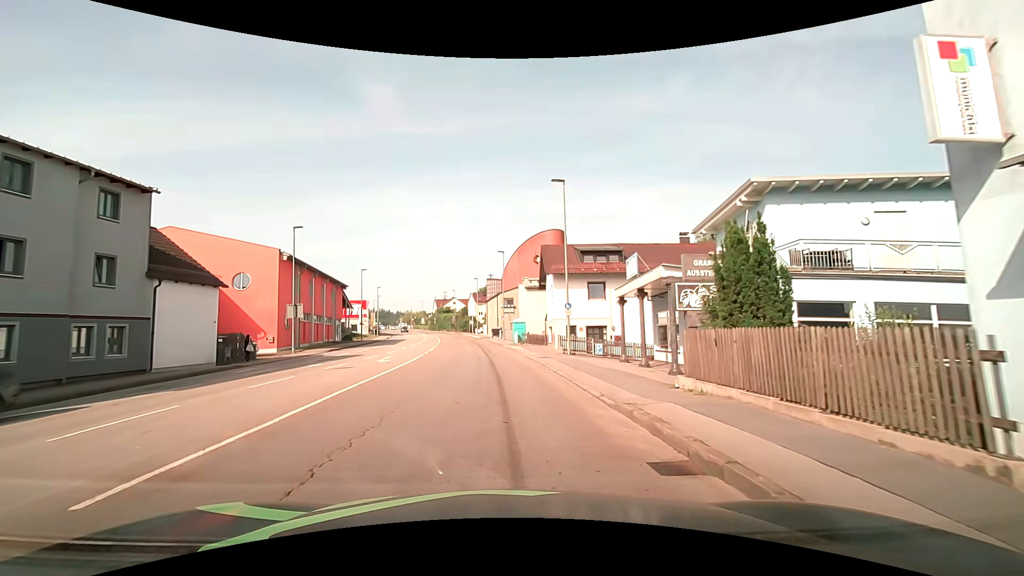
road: tertiary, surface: asphalt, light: Day
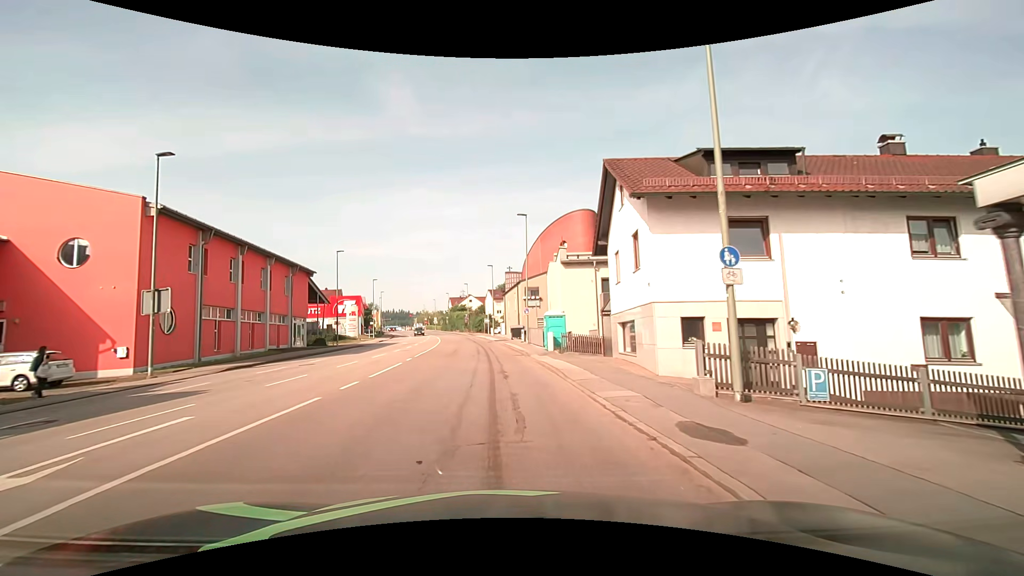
(-0.6, +18.8) m; -3°
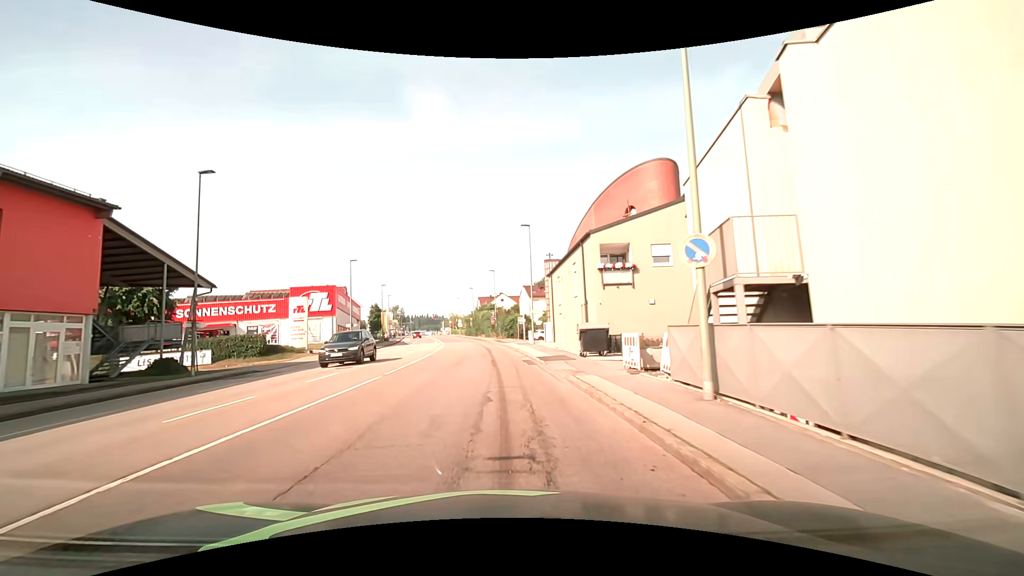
(-1.2, +30.3) m; -4°
(0, +10) (0, +20) (-1, +30) (-2, +40) (-2, +50) (-4, +60) (-5, +70) (-6, +80) (-8, +90) (-10, +99) m
